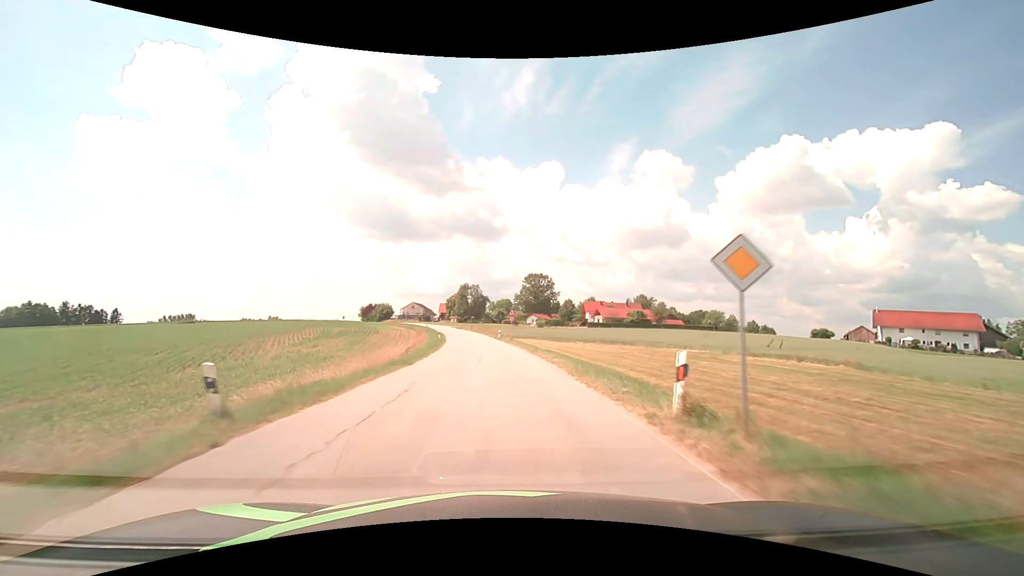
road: tertiary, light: Day
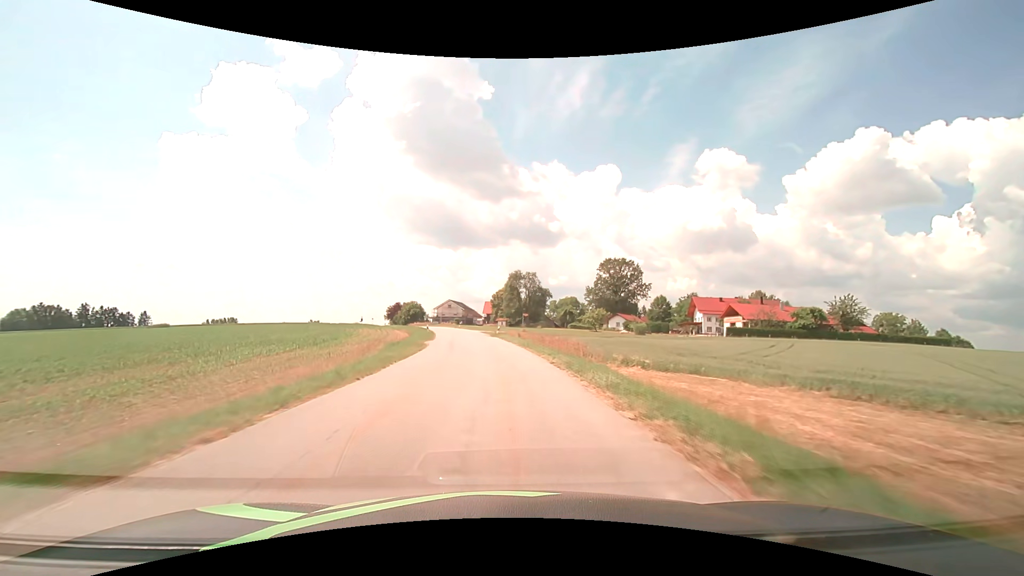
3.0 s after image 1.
(-2.6, +56.3) m; -6°
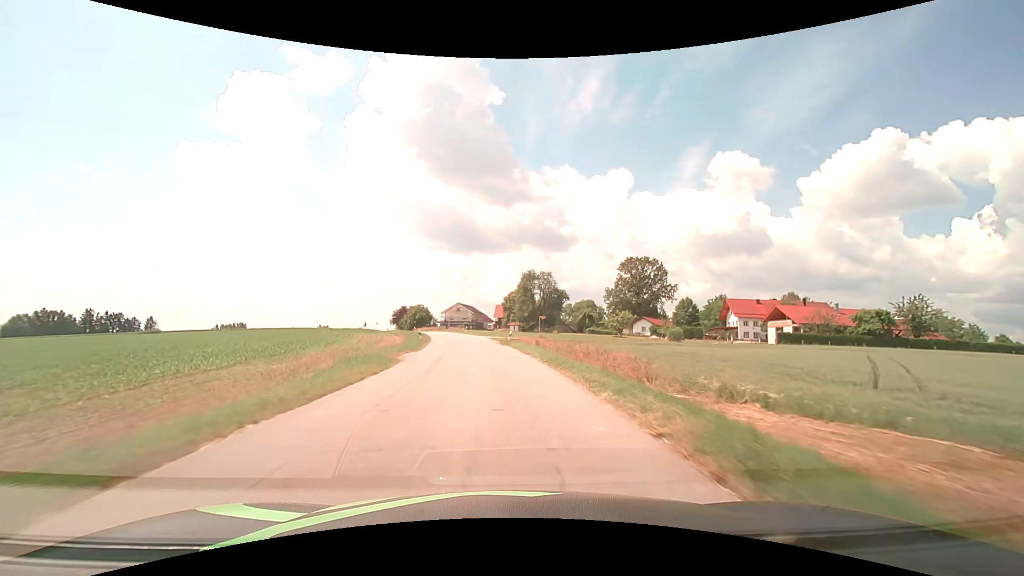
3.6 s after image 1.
(-0.1, +11.0) m; -1°
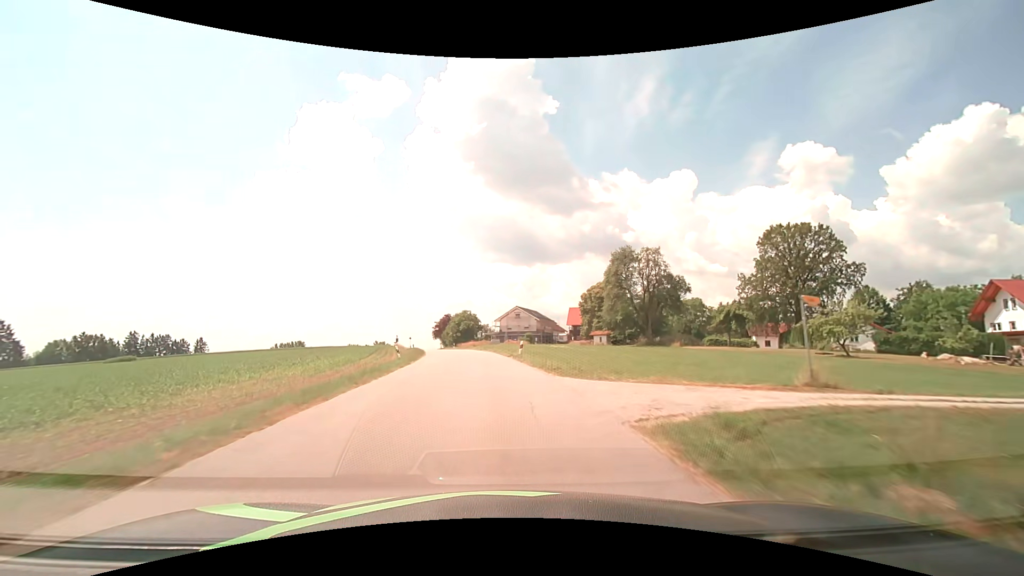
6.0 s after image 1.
(-2.6, +42.9) m; -8°
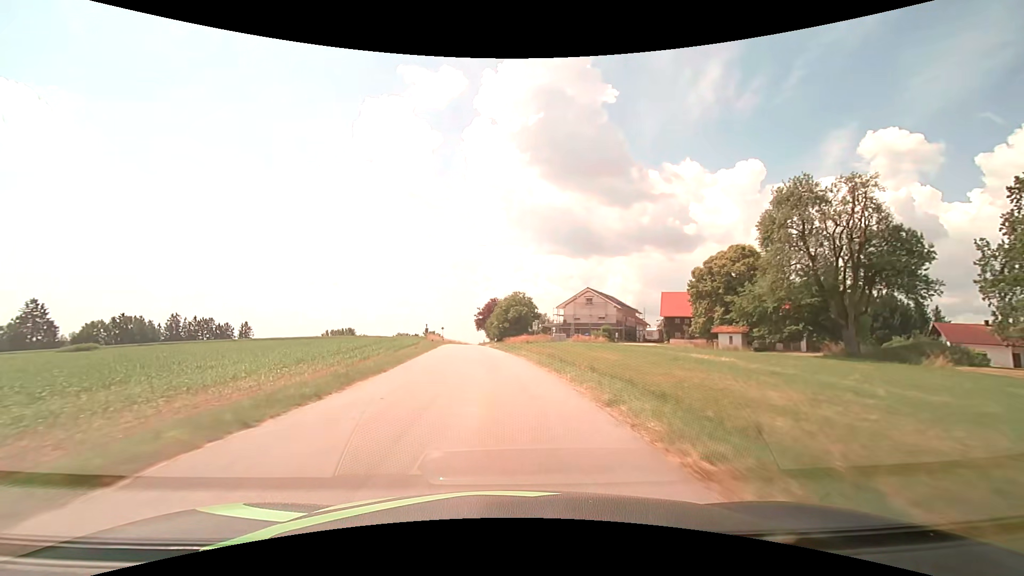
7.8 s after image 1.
(-1.3, +31.8) m; -6°
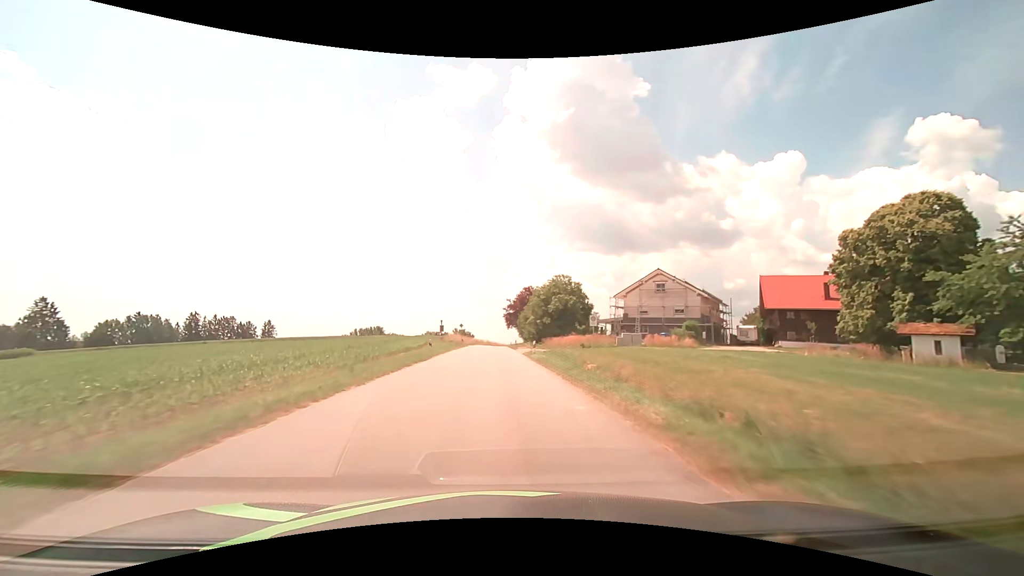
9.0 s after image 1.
(-0.7, +21.6) m; -4°
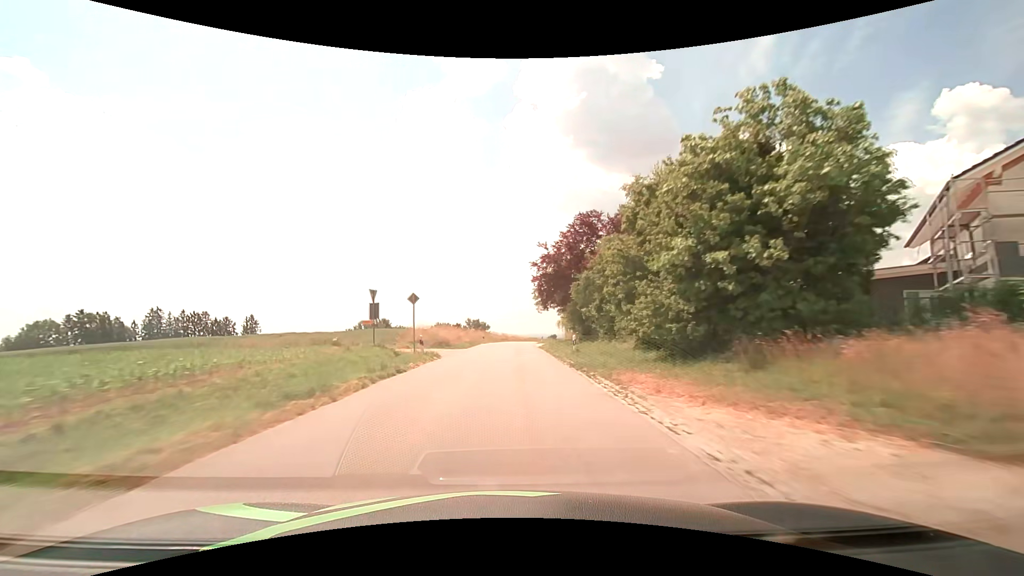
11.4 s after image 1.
(-1.2, +44.1) m; -2°
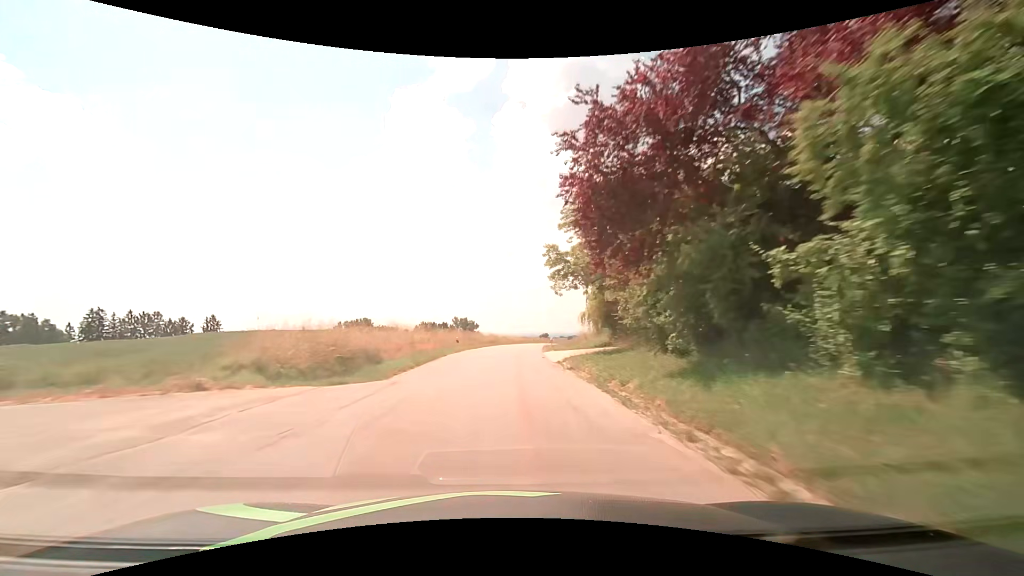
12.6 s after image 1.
(+0.2, +22.3) m; +1°
(0, +10) (0, +20) (+1, +30) (+1, +40) (+2, +50) (+4, +60) (+5, +70) (+7, +79) (+10, +89) (+13, +99) m
